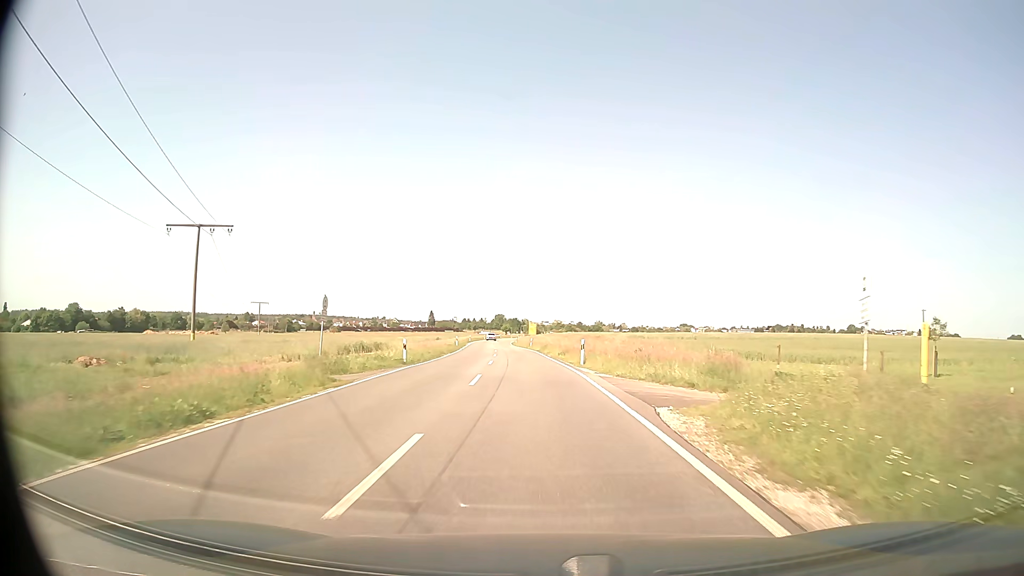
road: secondary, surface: asphalt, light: Day
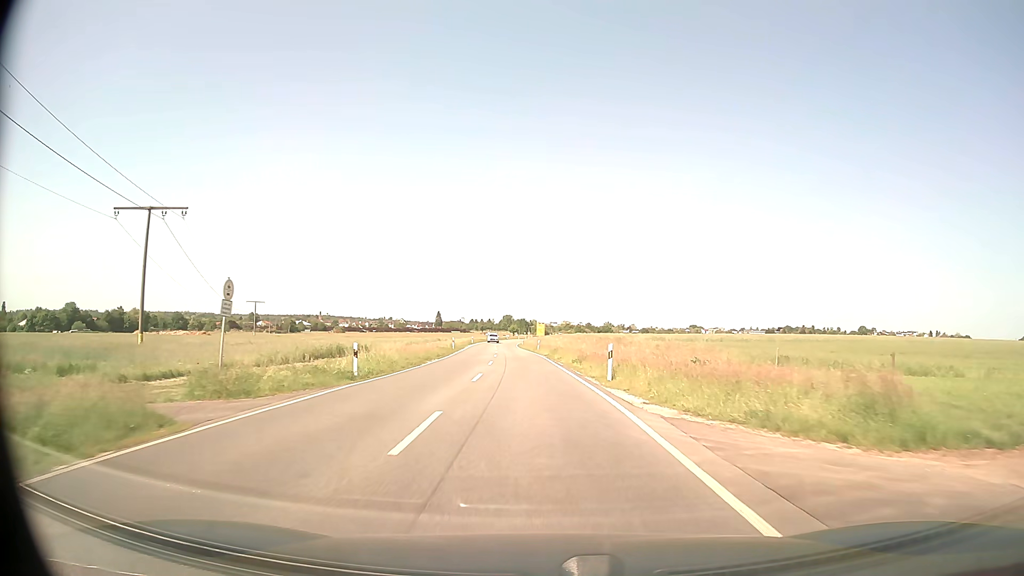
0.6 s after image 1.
(0.0, +9.5) m; -1°
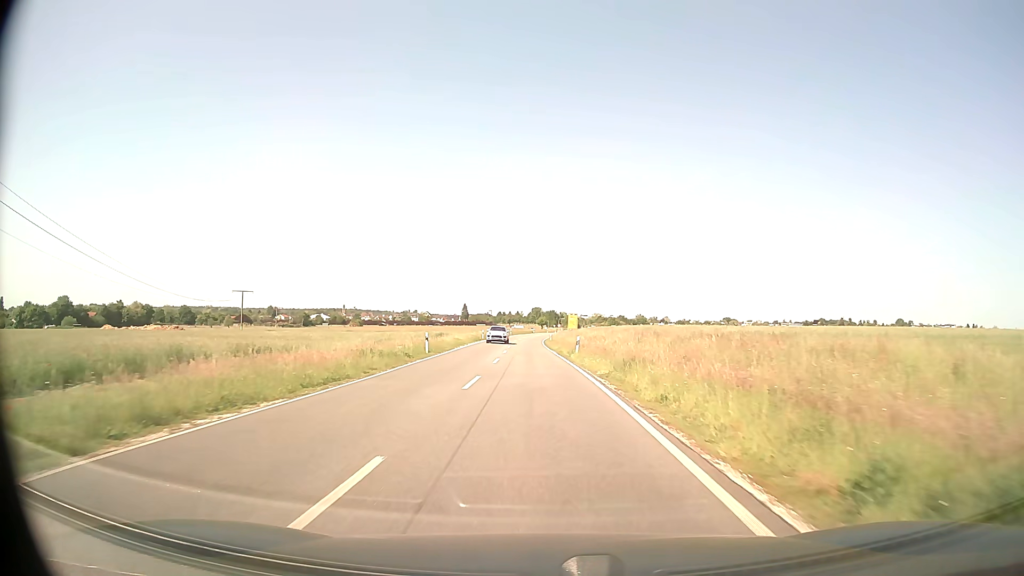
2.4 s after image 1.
(-0.6, +28.4) m; -2°
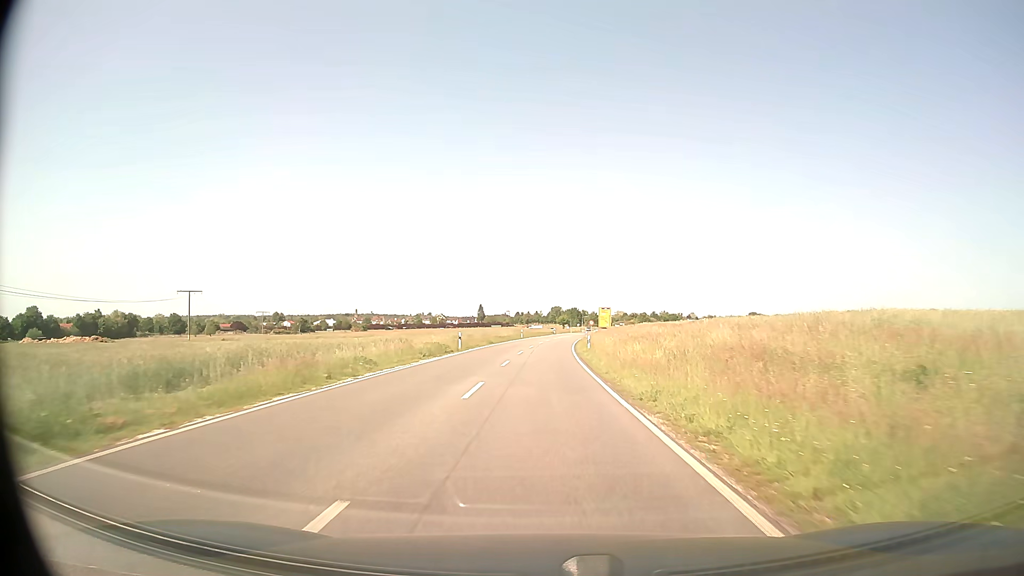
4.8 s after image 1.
(-0.7, +38.0) m; -2°
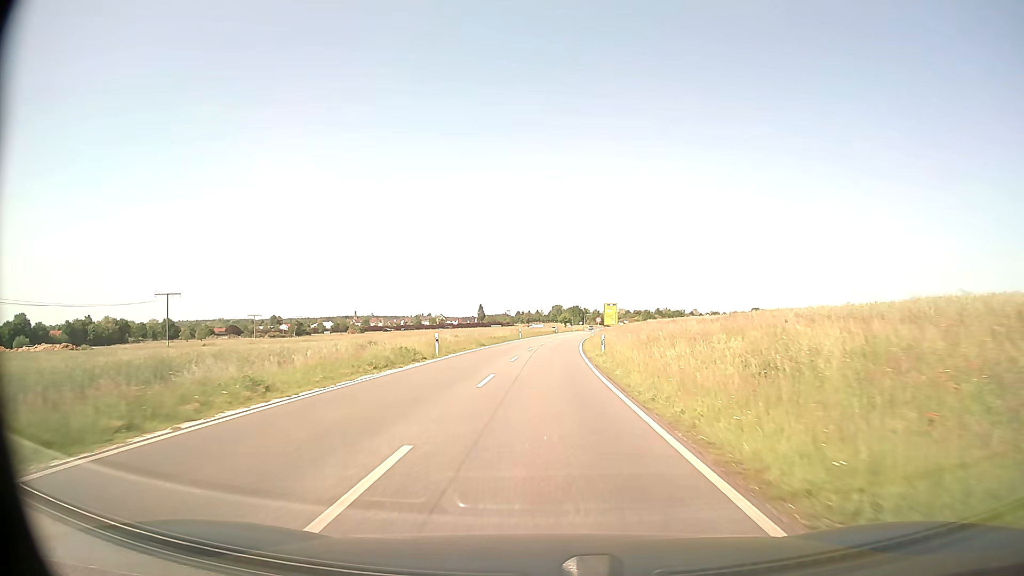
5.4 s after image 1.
(0.0, +9.5) m; 0°
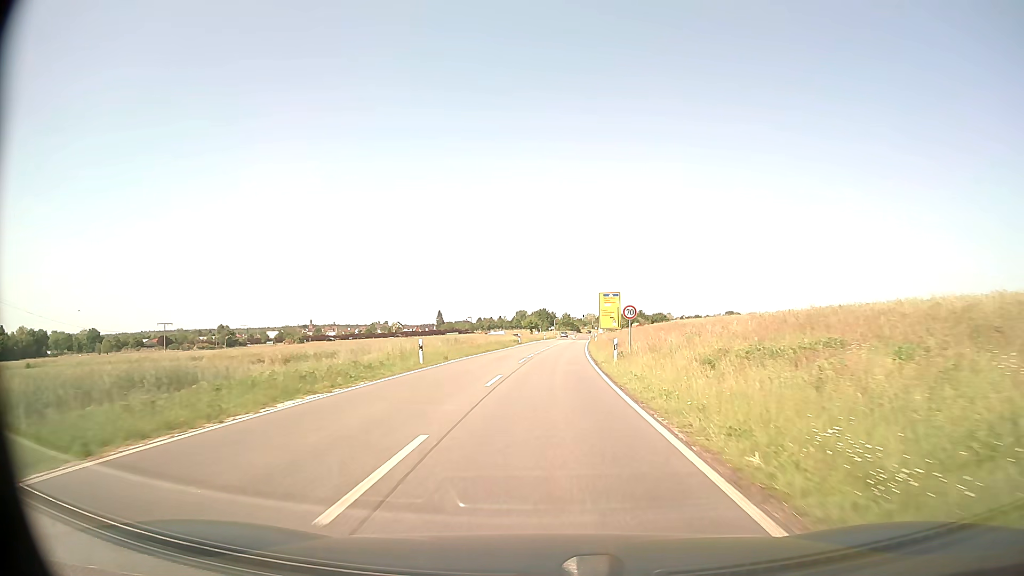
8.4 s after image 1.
(+0.8, +47.2) m; +3°
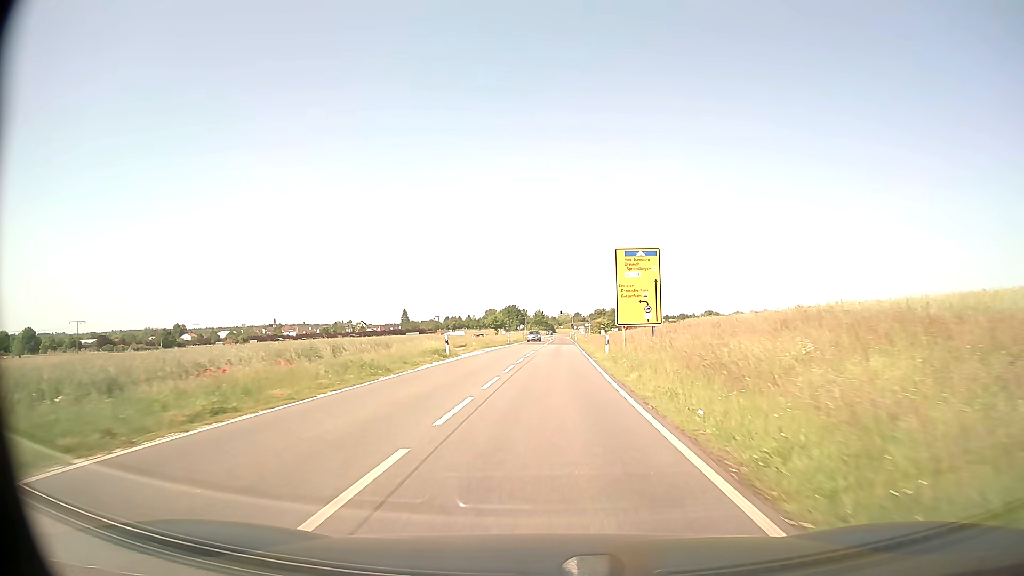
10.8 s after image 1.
(+0.9, +37.7) m; +2°
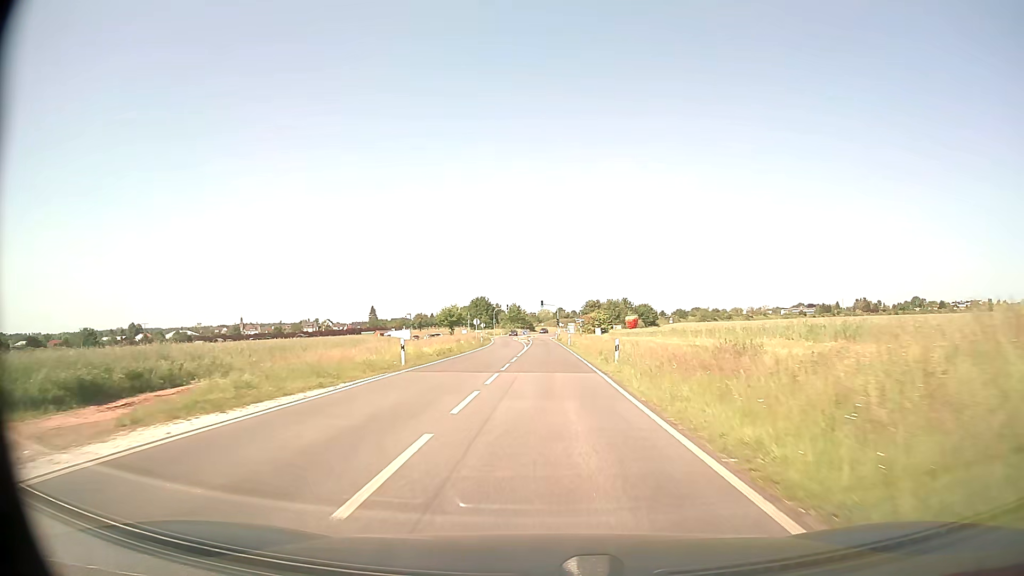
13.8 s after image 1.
(+0.9, +47.1) m; +2°
(0, +10) (0, +20) (0, +30) (0, +40) (0, +50) (0, +60) (0, +70) (0, +80) (0, +90) (0, +100) m
